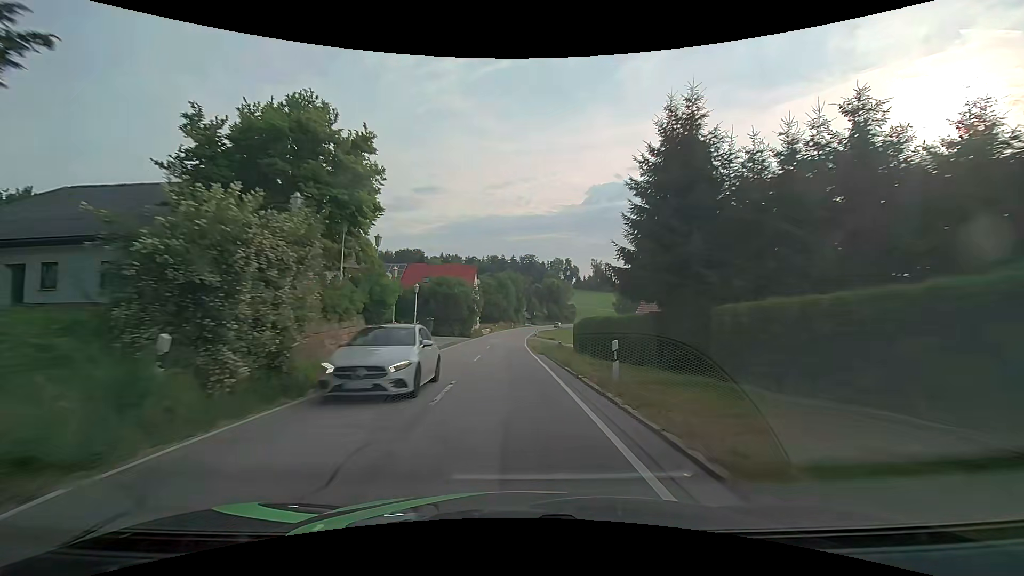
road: secondary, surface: asphalt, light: Day
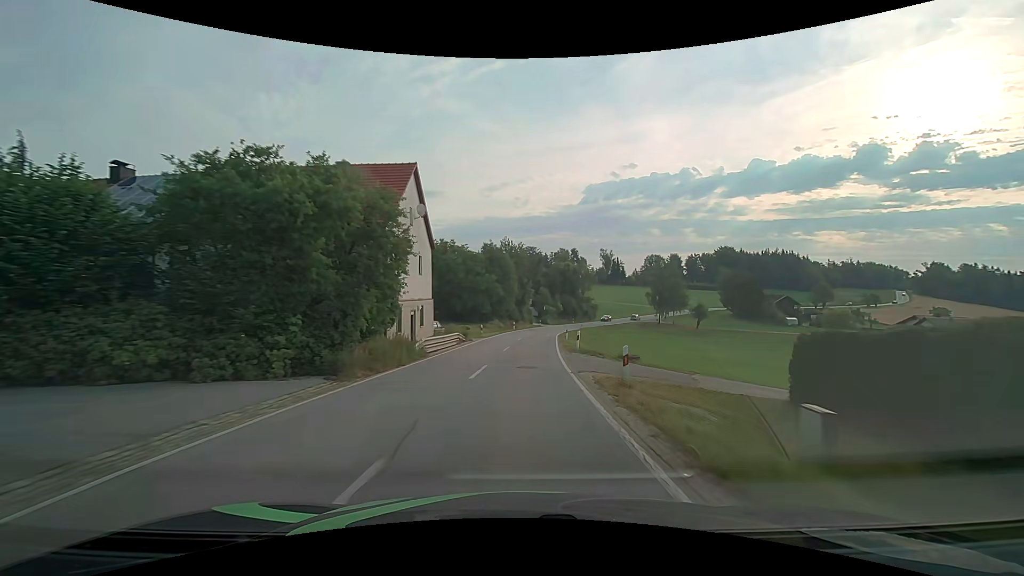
(-0.8, +43.2) m; 0°
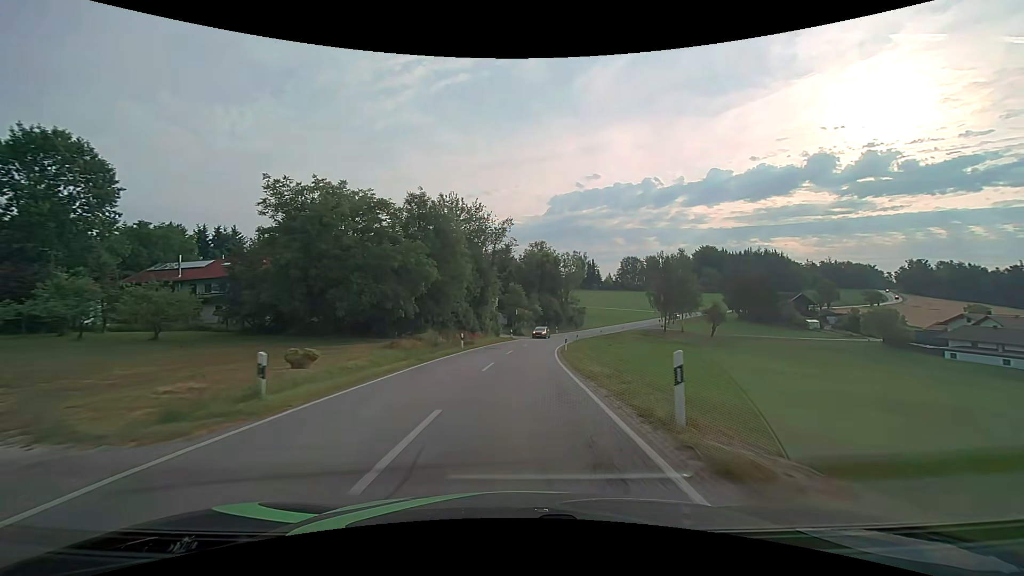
(+1.0, +32.1) m; +4°
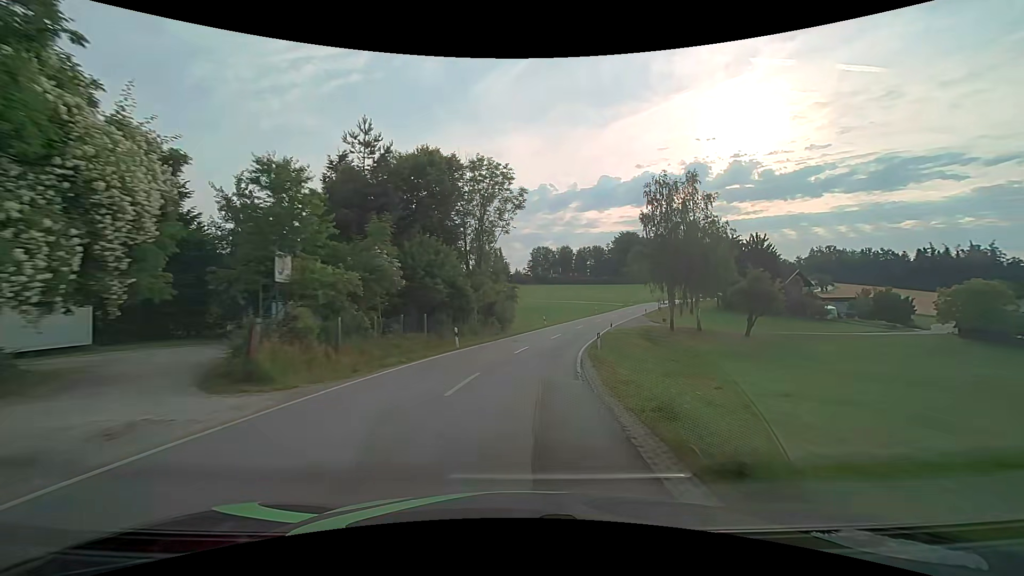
(+3.7, +53.5) m; +11°
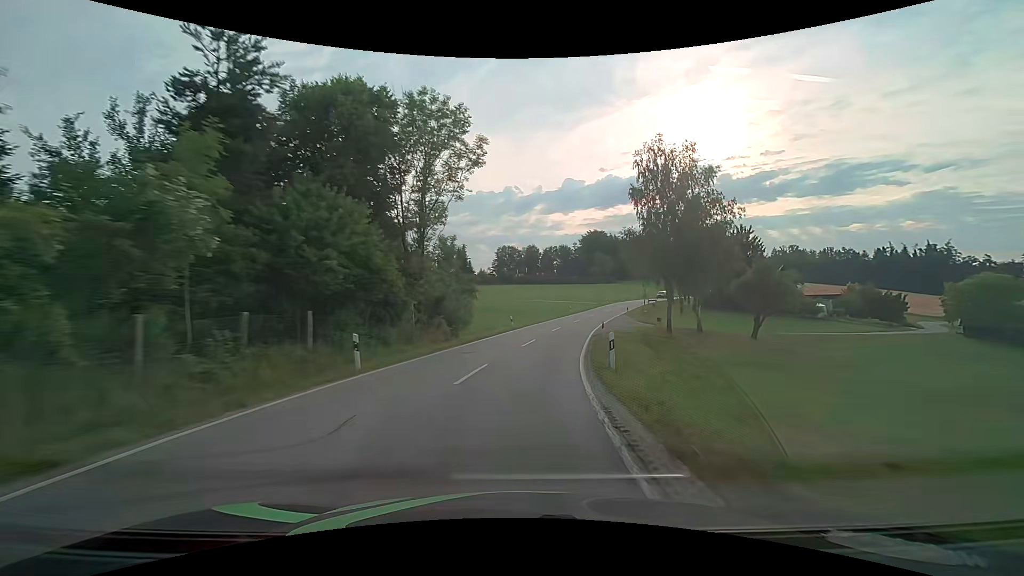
(+0.3, +10.7) m; +4°
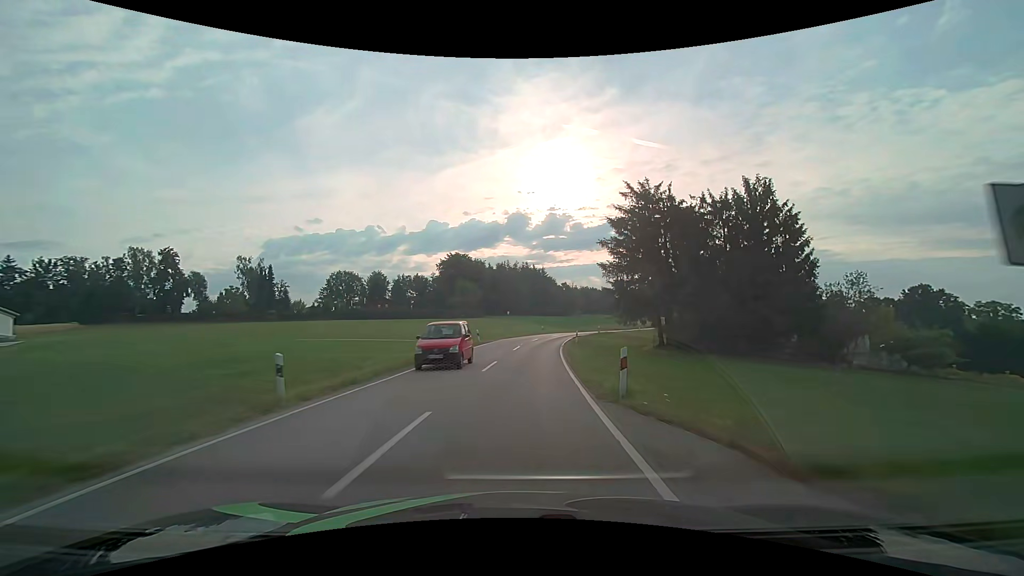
(+8.2, +52.3) m; +16°
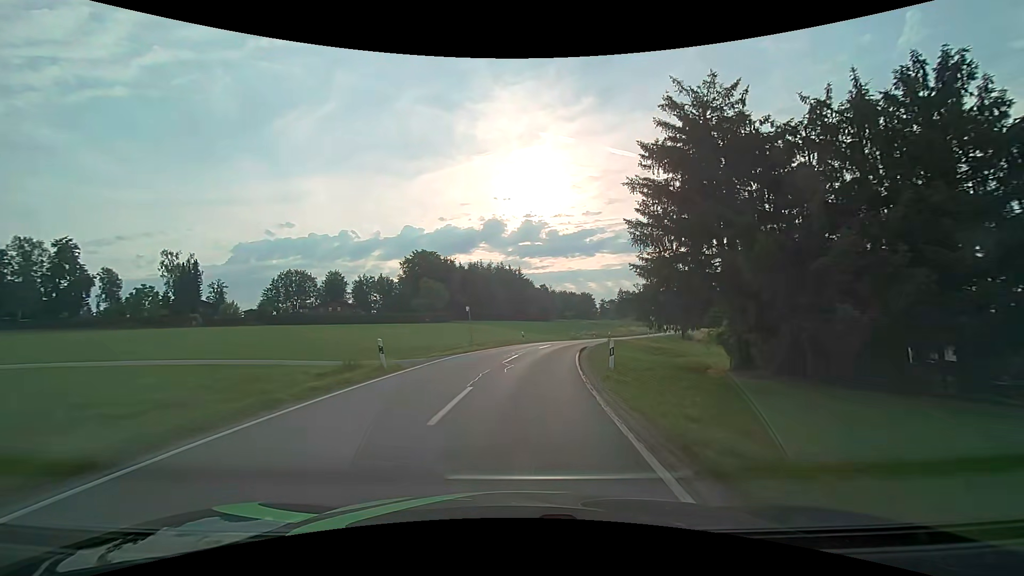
(+0.5, +20.9) m; +3°
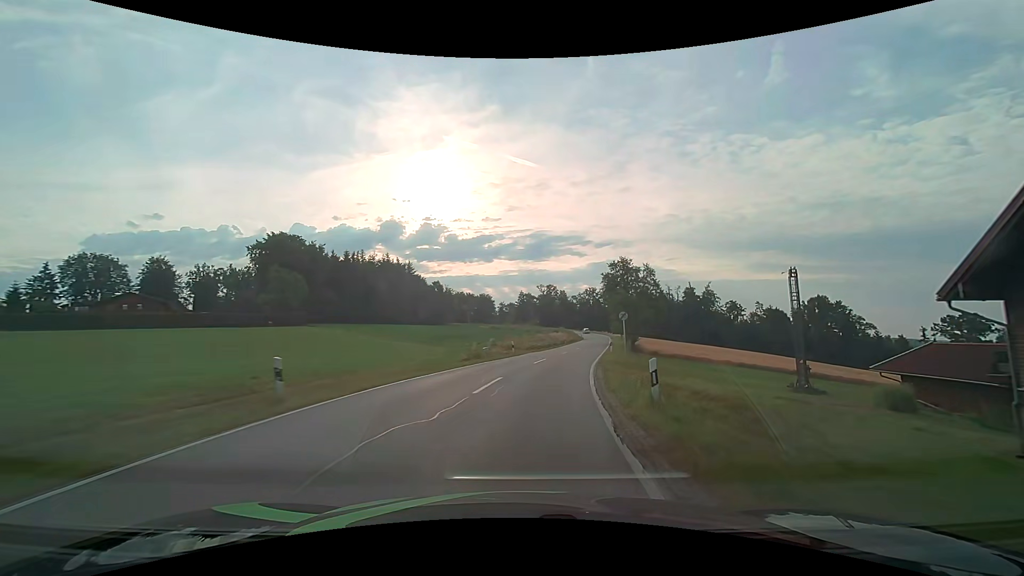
(+2.4, +31.2) m; +11°
